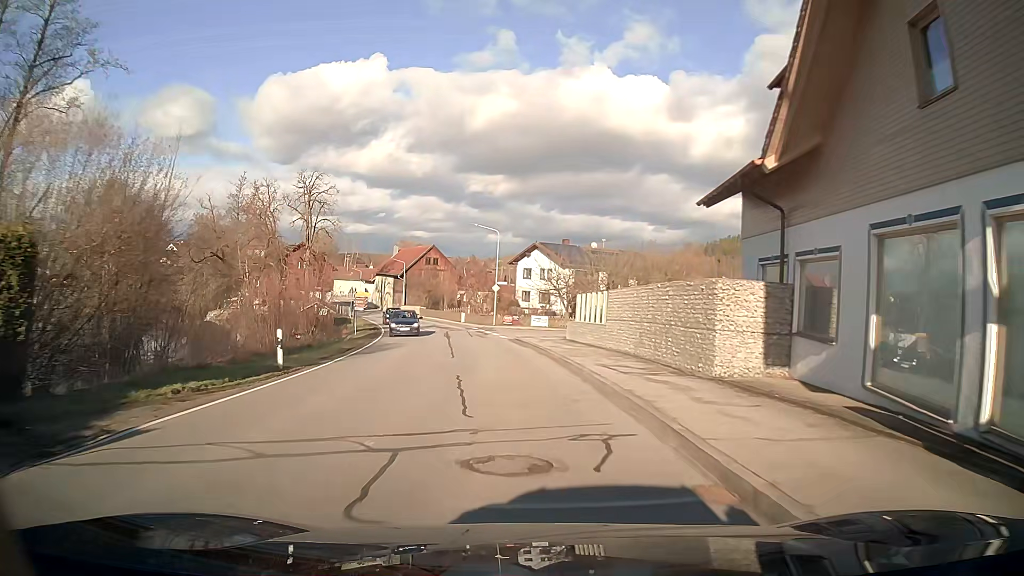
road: secondary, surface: asphalt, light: Day
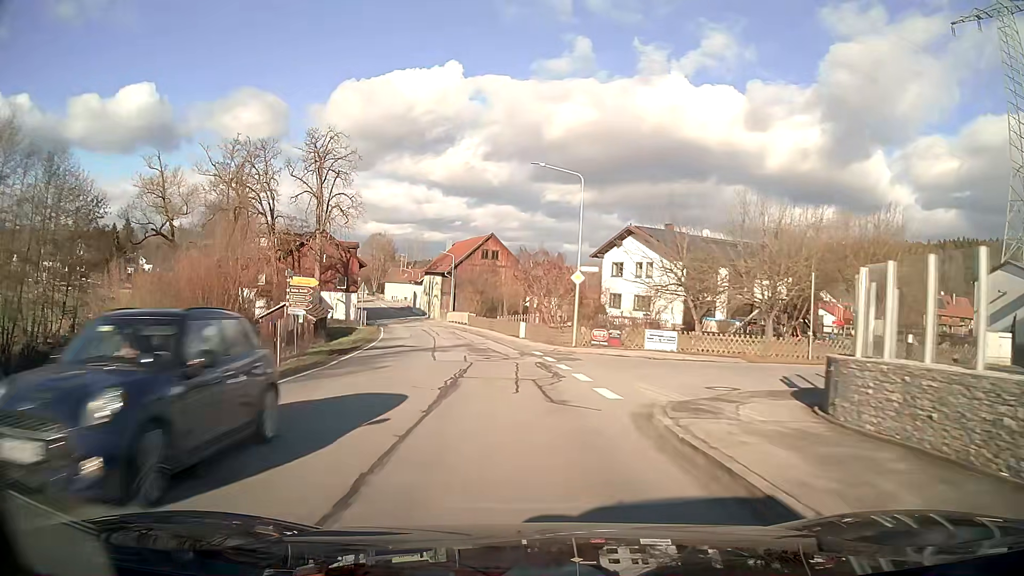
(-1.3, +22.8) m; -7°
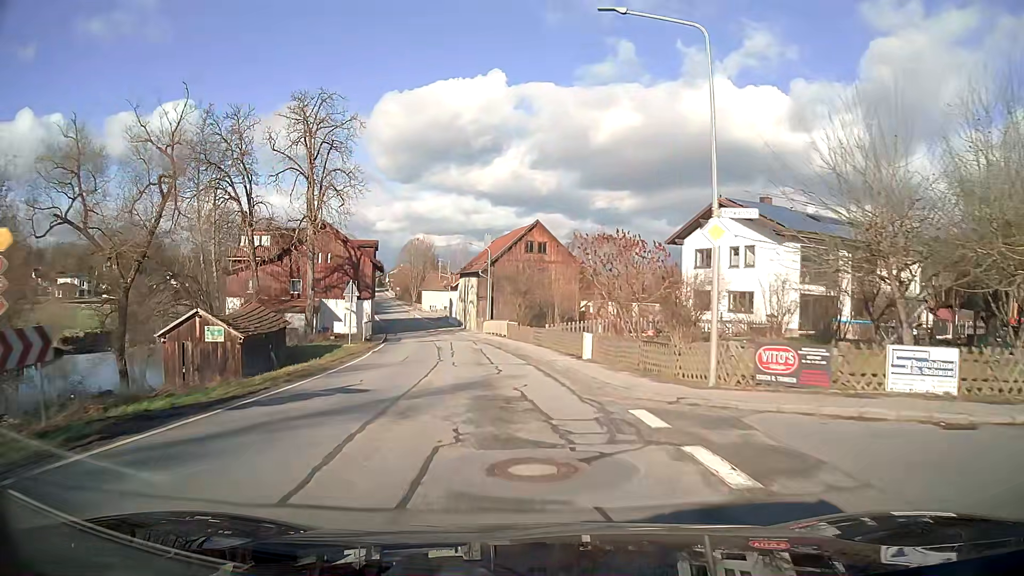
(-0.5, +15.2) m; -4°
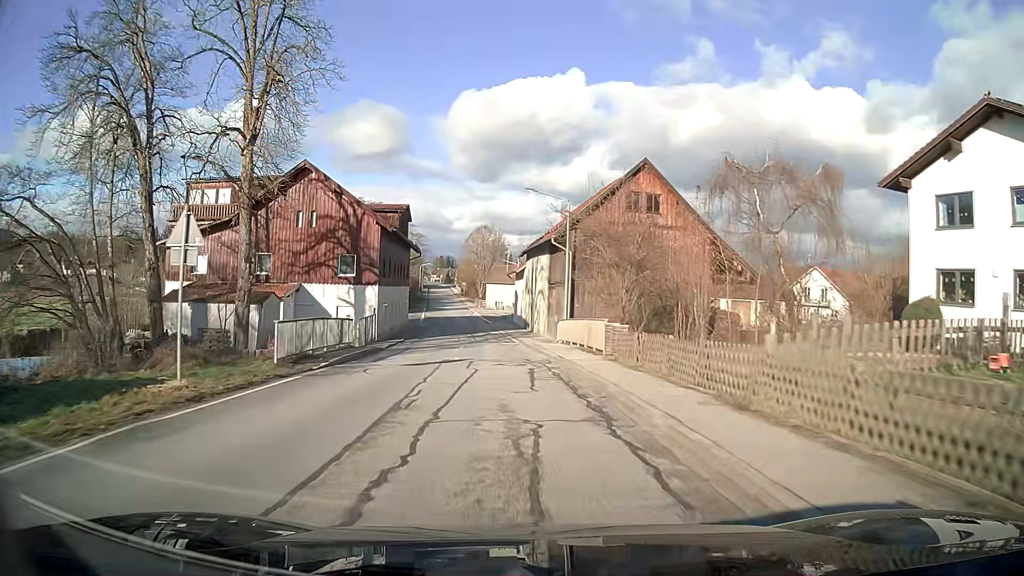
(-1.4, +22.8) m; -6°
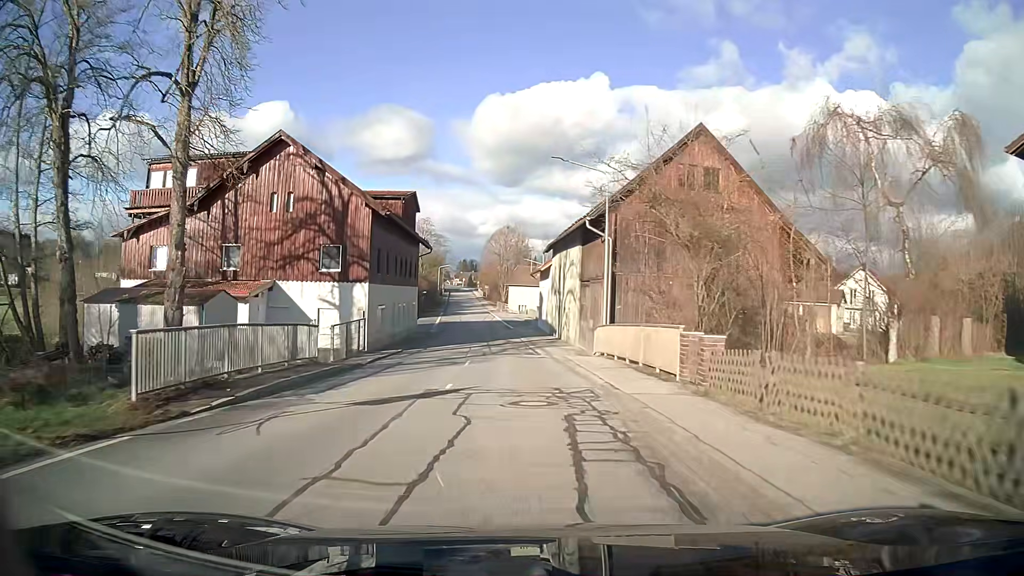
(-0.1, +7.6) m; -2°
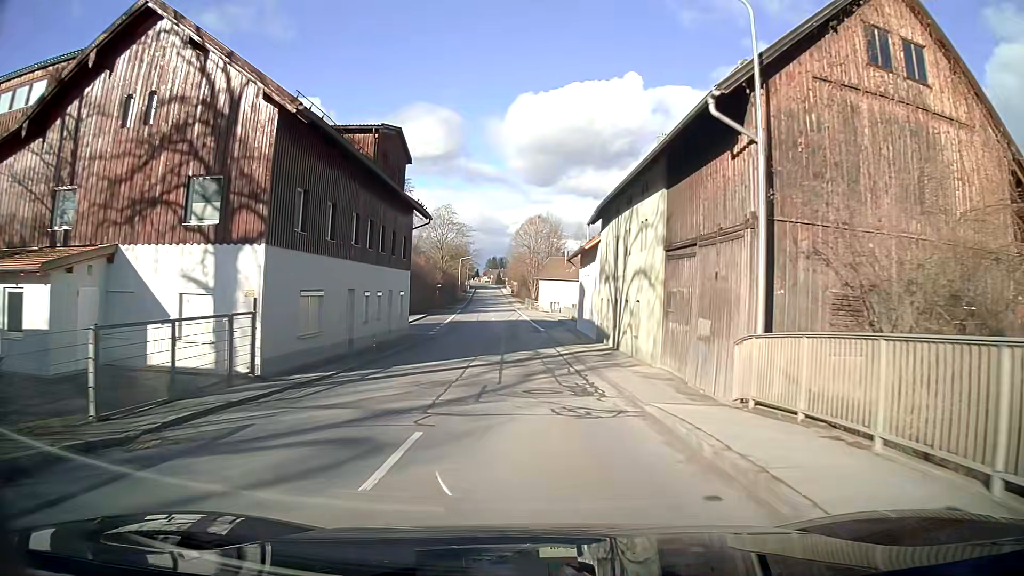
(-0.3, +15.3) m; -2°
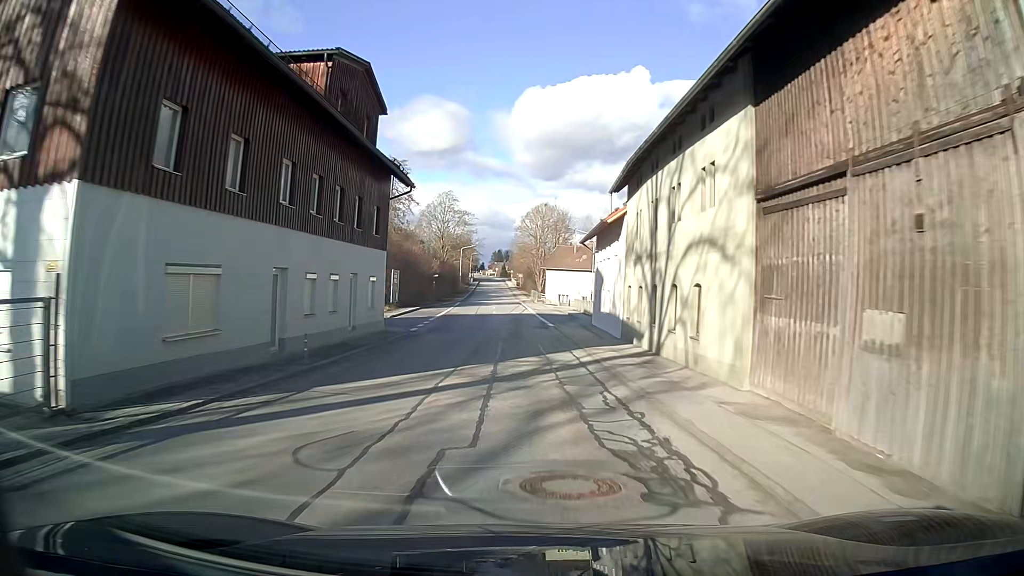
(0.0, +7.7) m; -1°
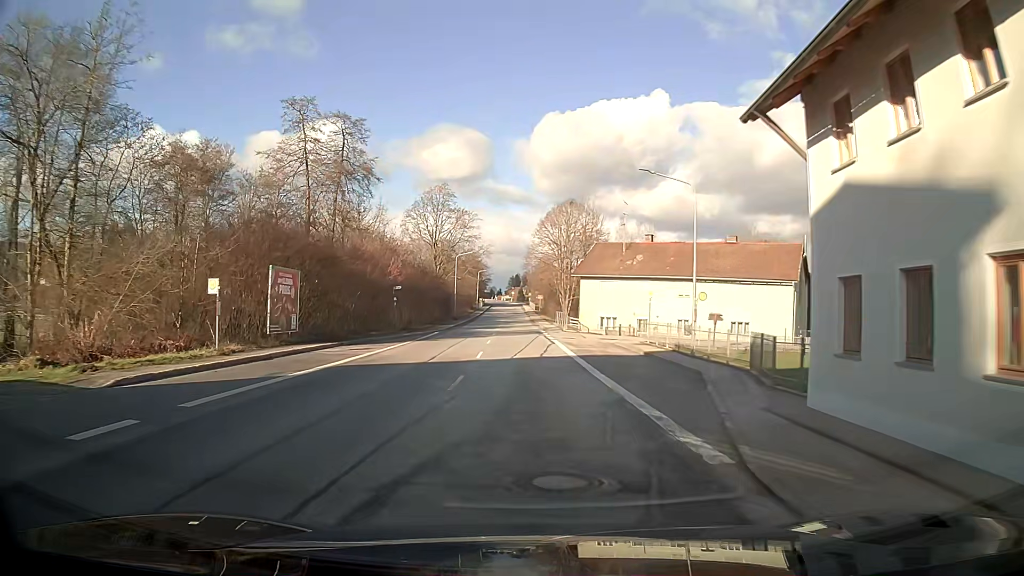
(-0.5, +30.4) m; -2°
(0, +10) (0, +20) (-1, +30) (-1, +40) (-1, +50) (-1, +60) (-2, +70) (-2, +80) (-2, +90) (-3, +100) m
